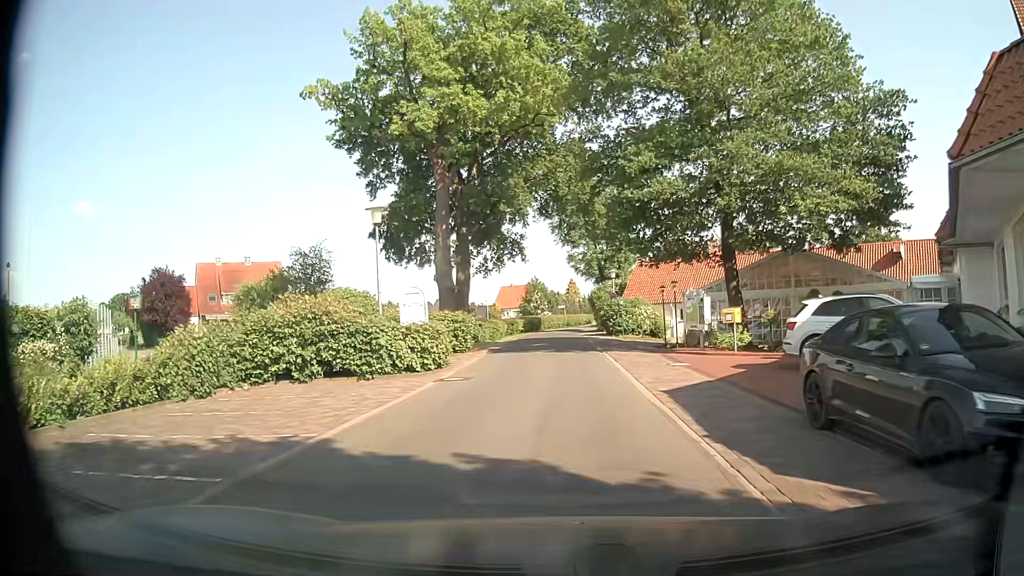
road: residential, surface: asphalt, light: Day
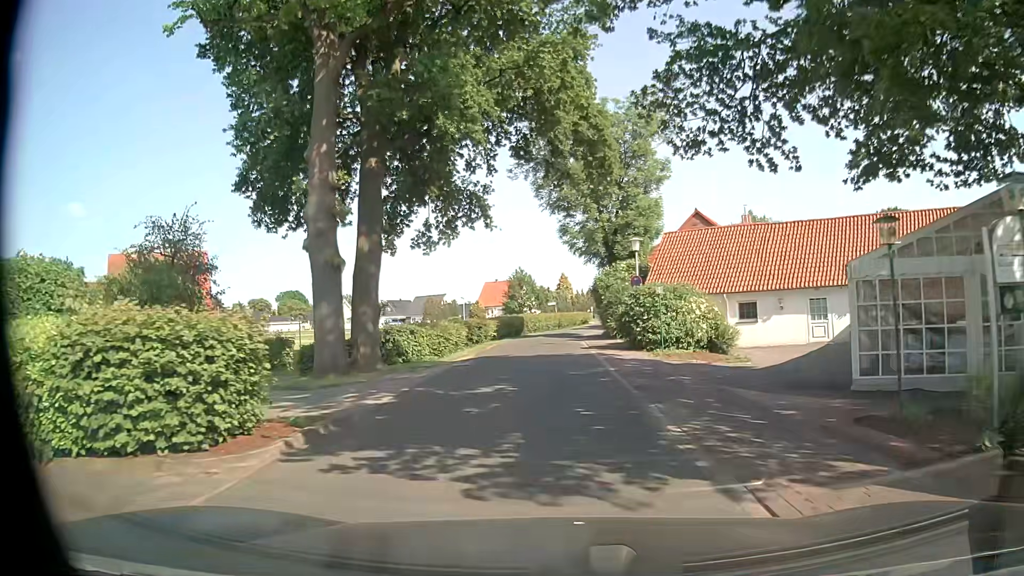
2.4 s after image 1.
(0.0, +18.5) m; +1°
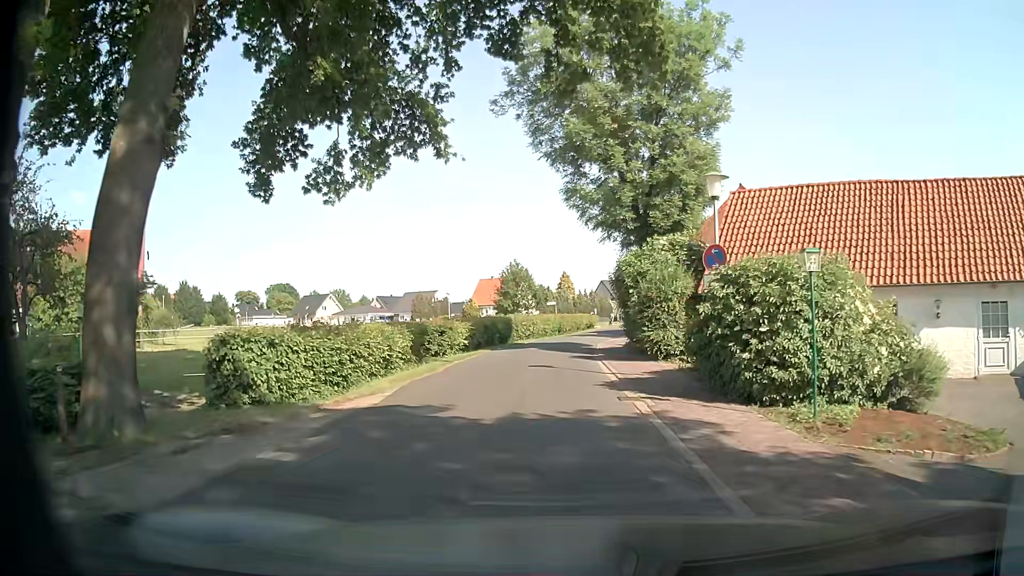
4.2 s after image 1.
(-0.2, +13.4) m; +1°
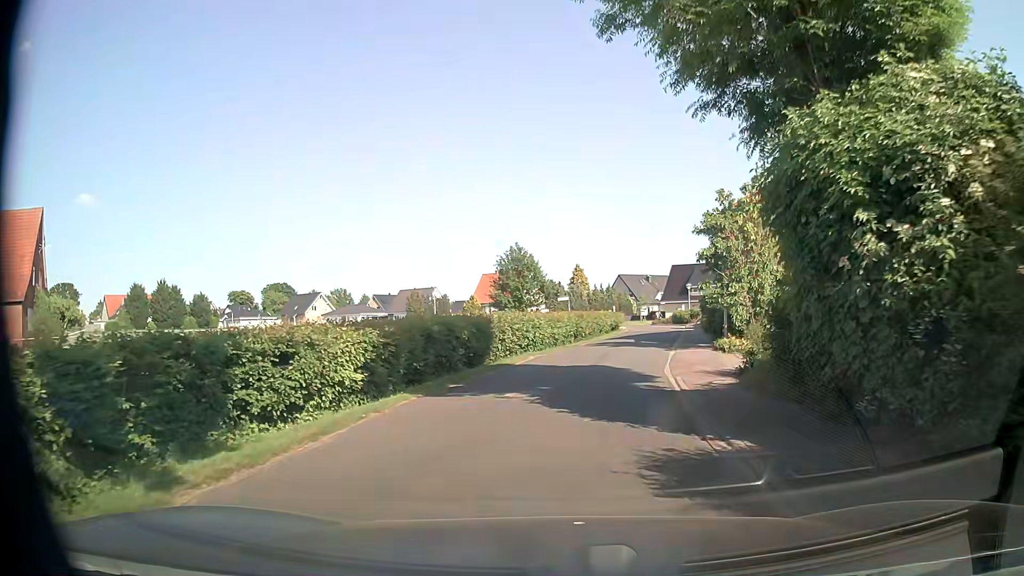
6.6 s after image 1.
(-0.5, +17.1) m; -2°
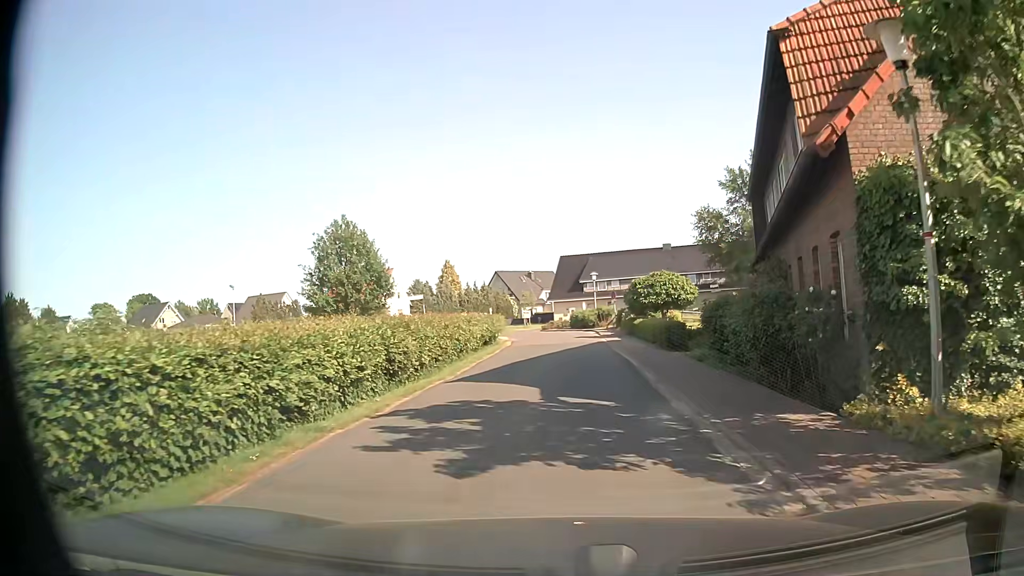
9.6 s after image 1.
(+1.7, +21.1) m; +10°
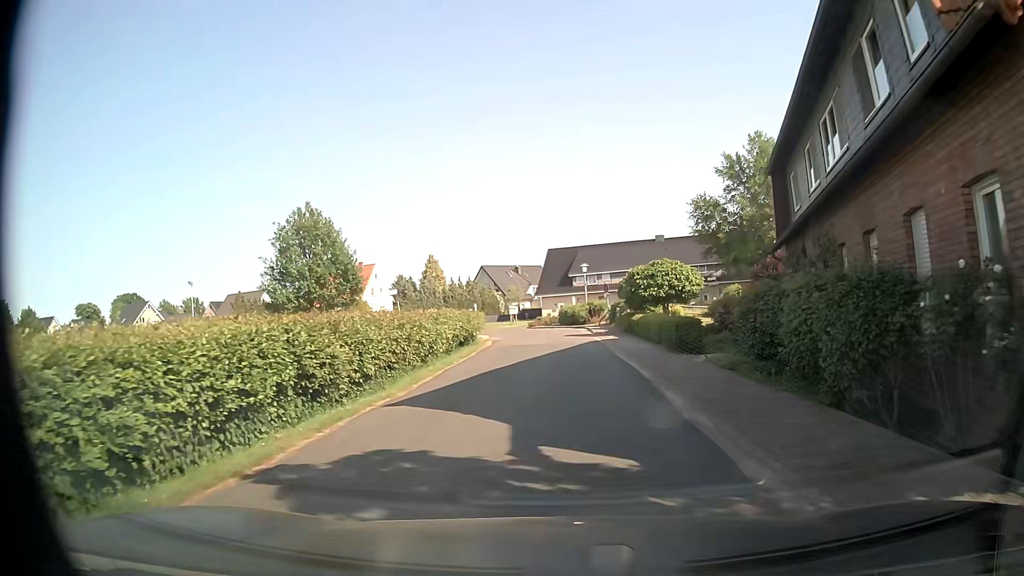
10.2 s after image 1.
(+0.1, +4.3) m; 0°
(0, +10) (+1, +20) (+1, +30) (+1, +40) (-2, +49) (-11, +53) (-19, +47) (-27, +40) (-34, +33) (-41, +26) m
